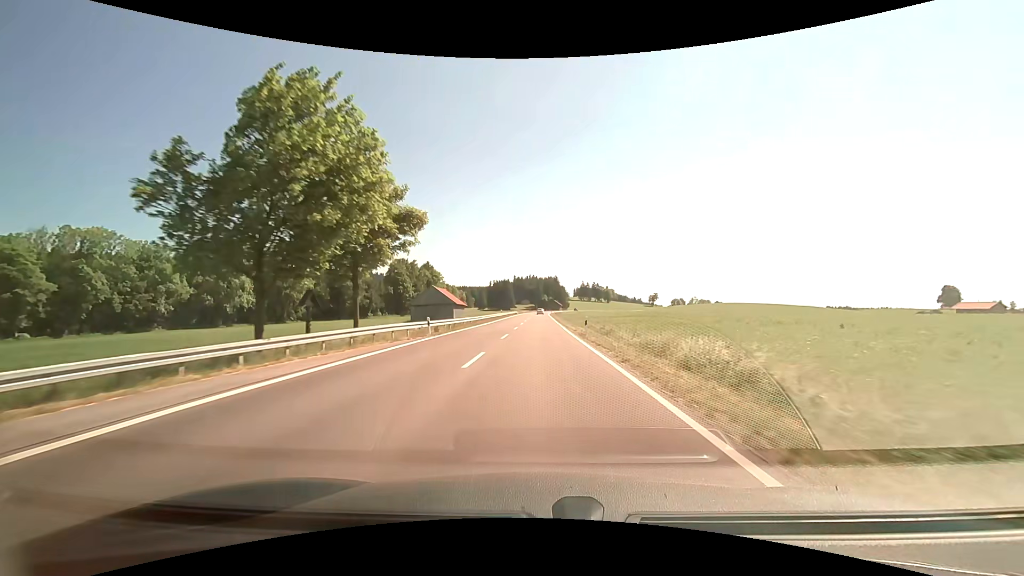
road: primary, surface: asphalt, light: Day
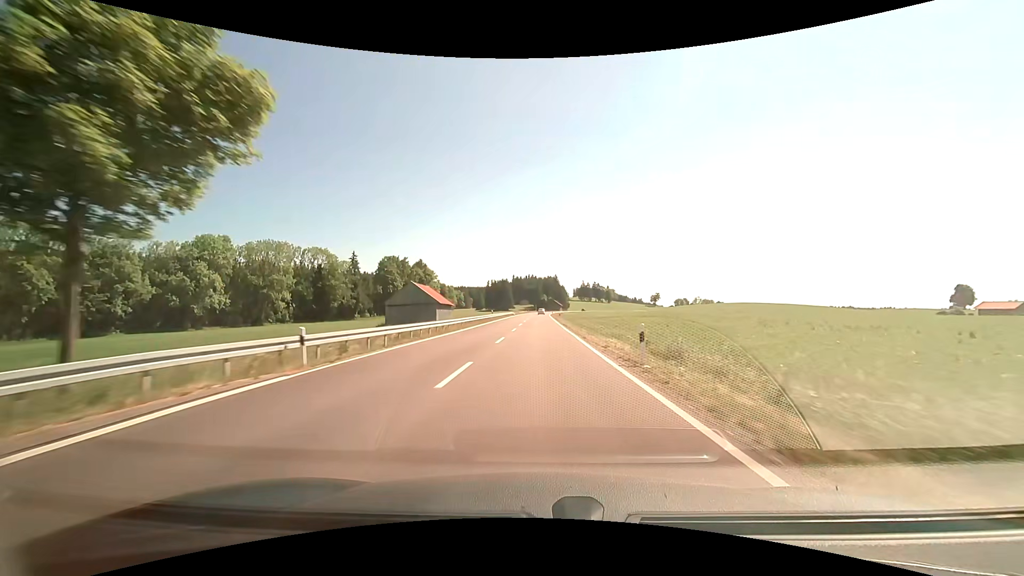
(0.0, +15.2) m; 0°
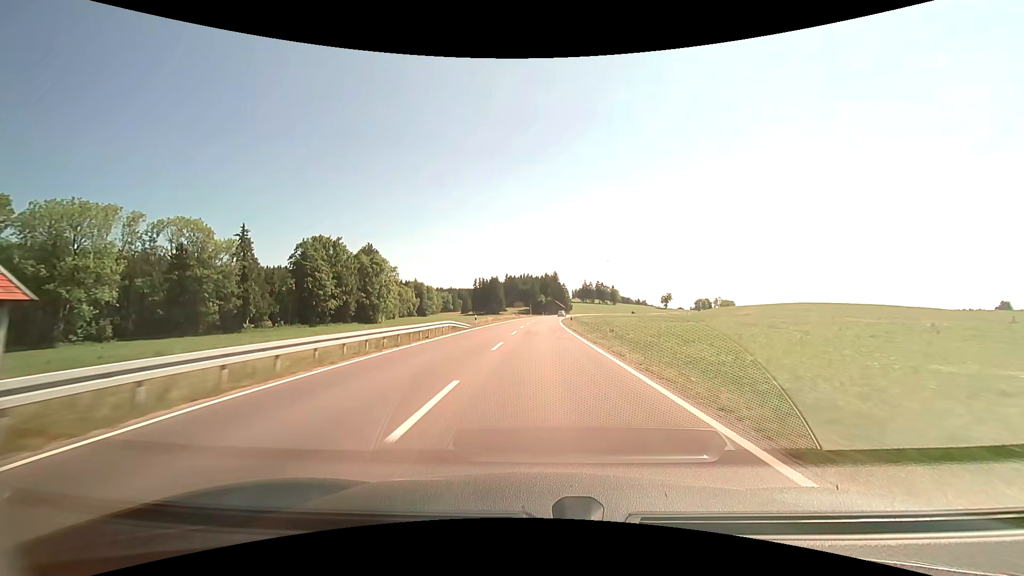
(-0.4, +75.4) m; 0°
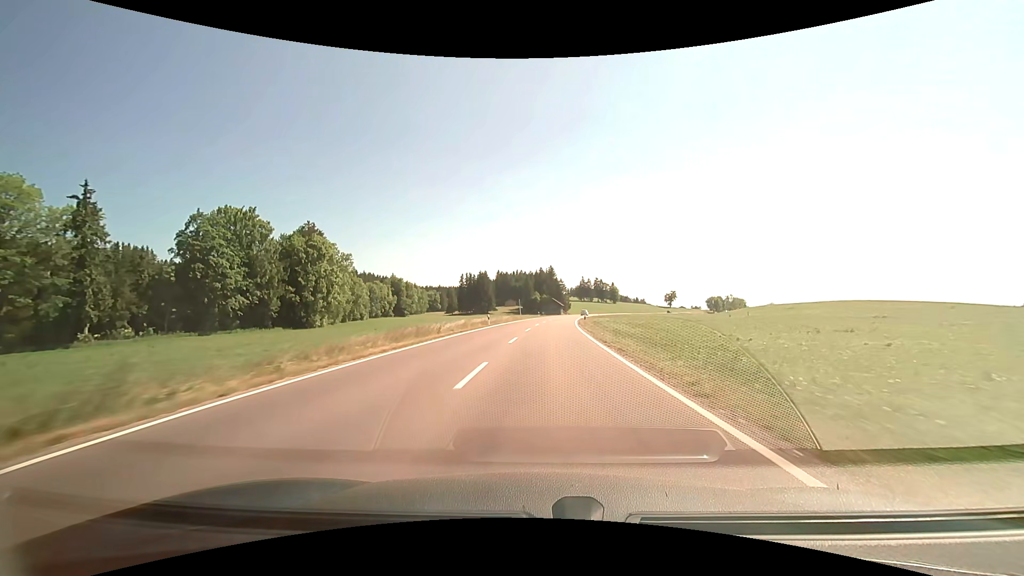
(+0.3, +44.8) m; 0°
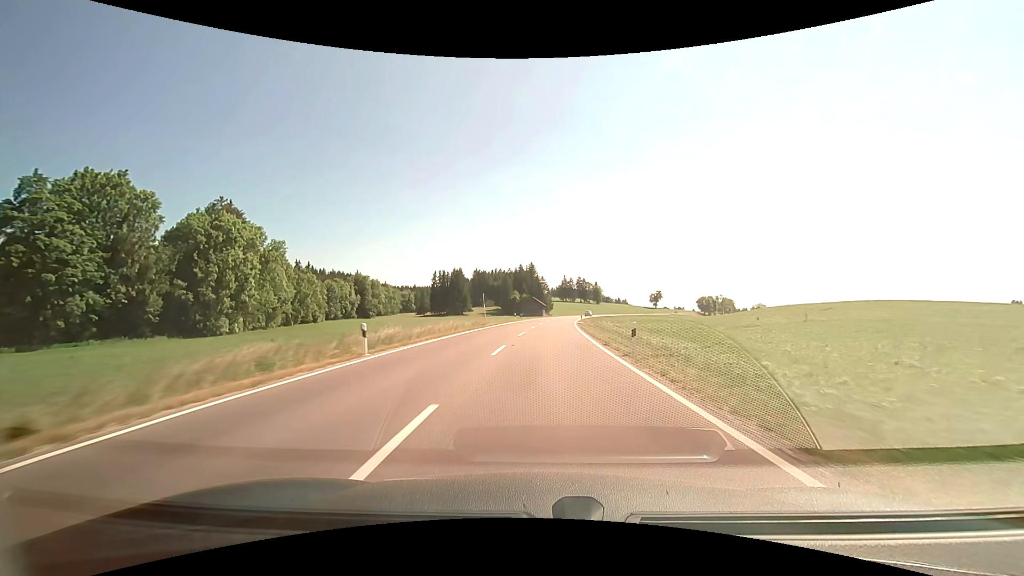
(+0.4, +29.7) m; +2°
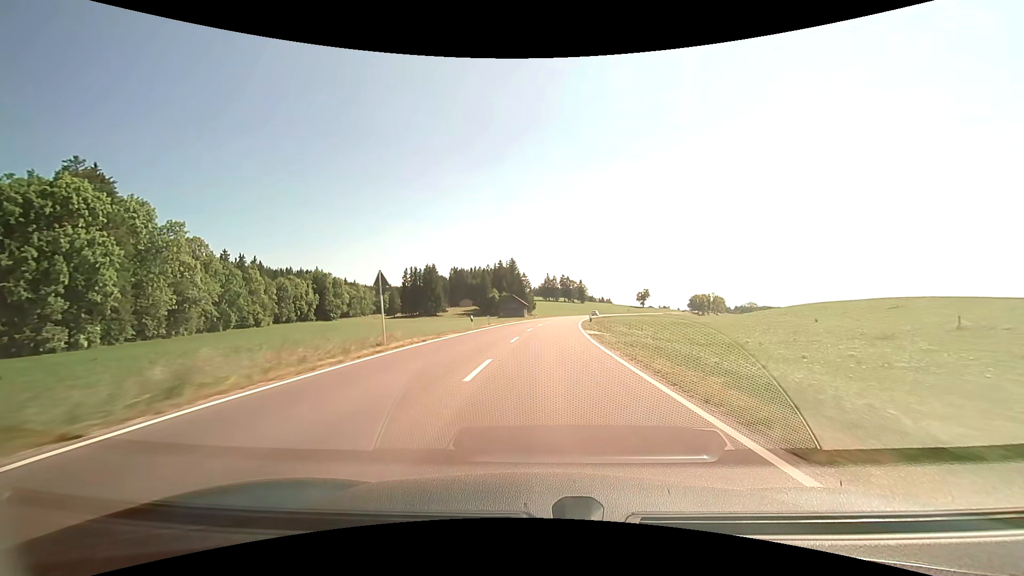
(+0.7, +29.5) m; +3°
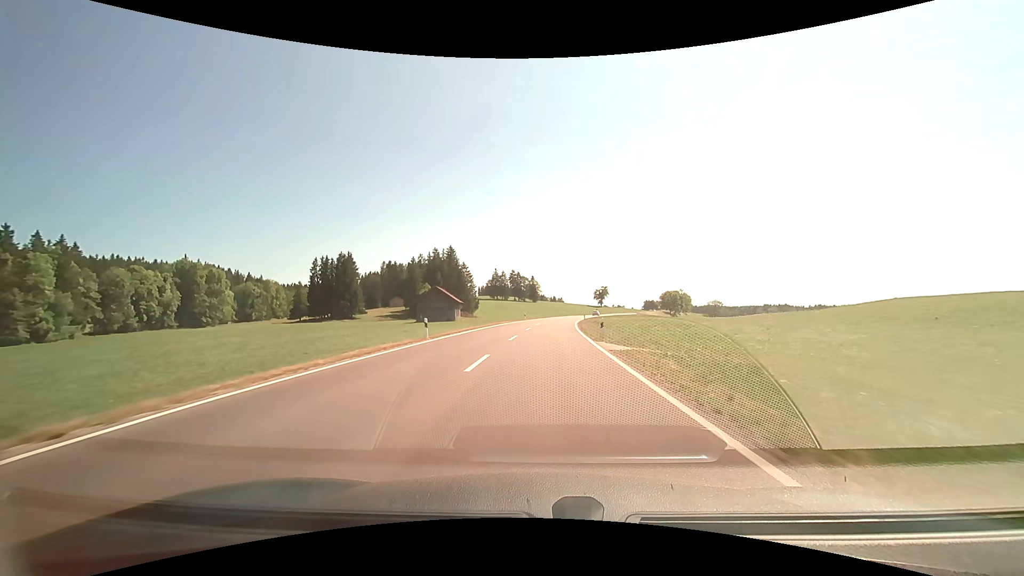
(+2.2, +58.6) m; +4°
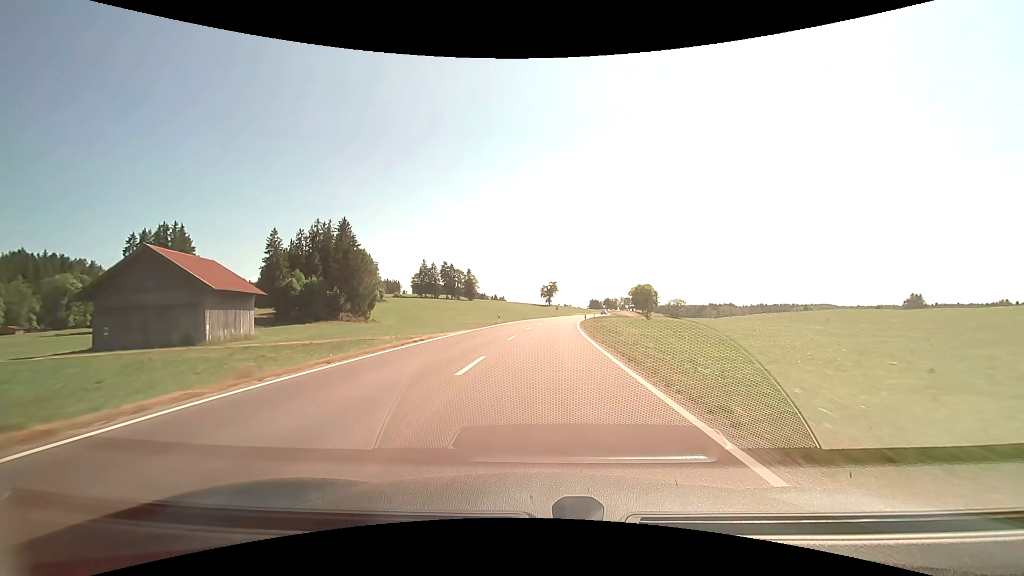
(+4.4, +72.4) m; +7°
